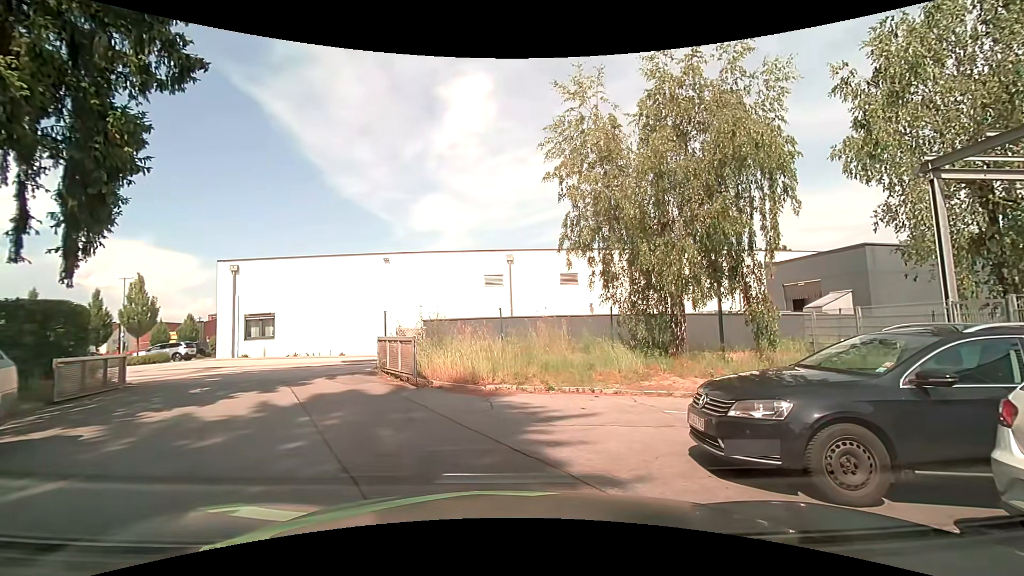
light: Day
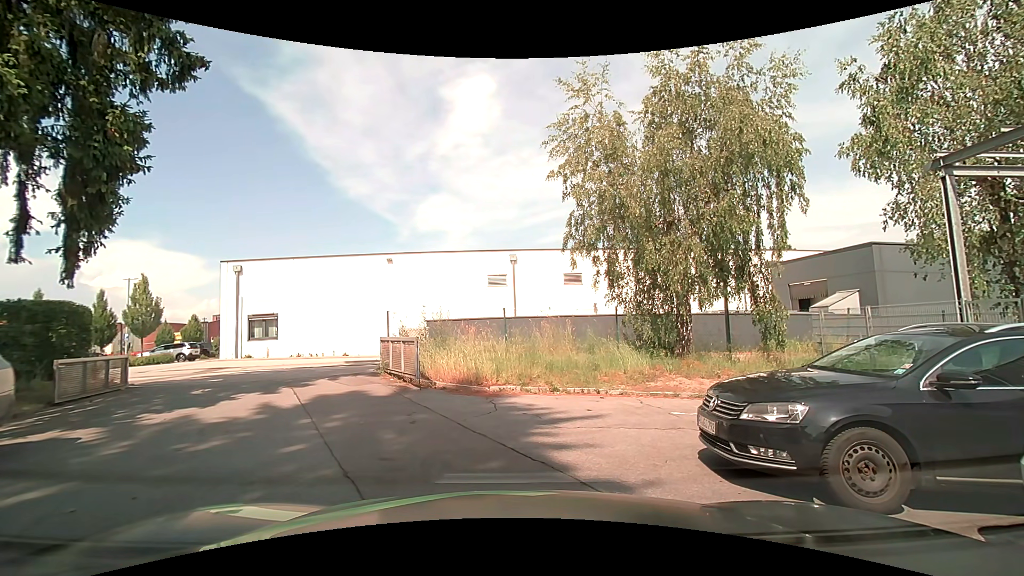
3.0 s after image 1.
(0.0, +0.2) m; 0°
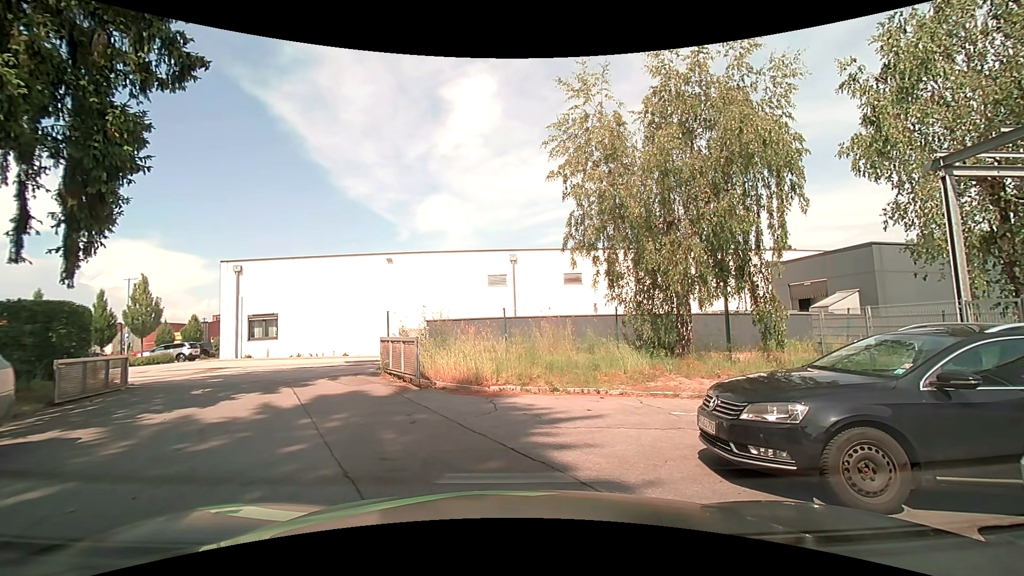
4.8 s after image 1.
(0.0, 0.0) m; 0°
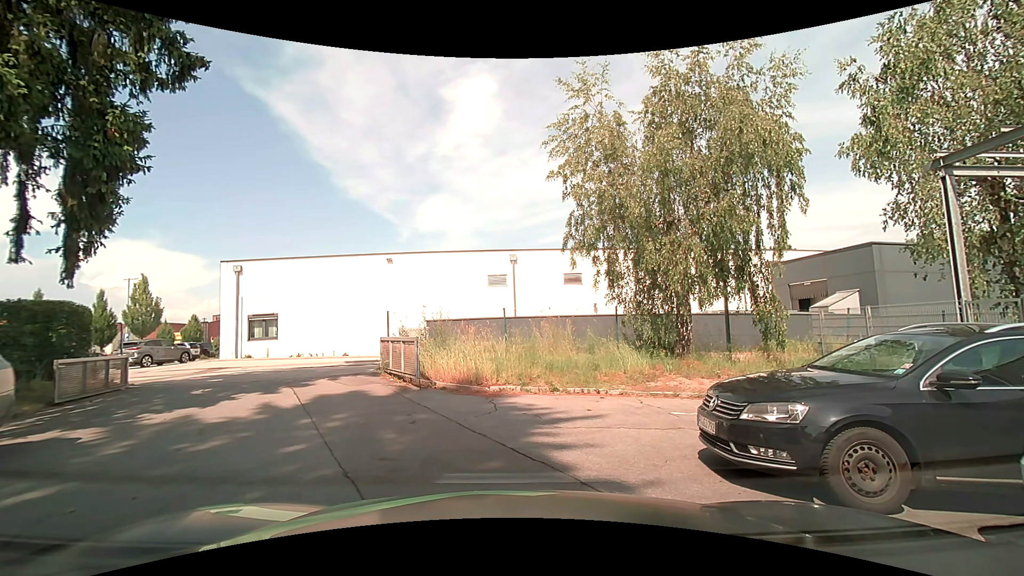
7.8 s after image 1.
(0.0, 0.0) m; 0°
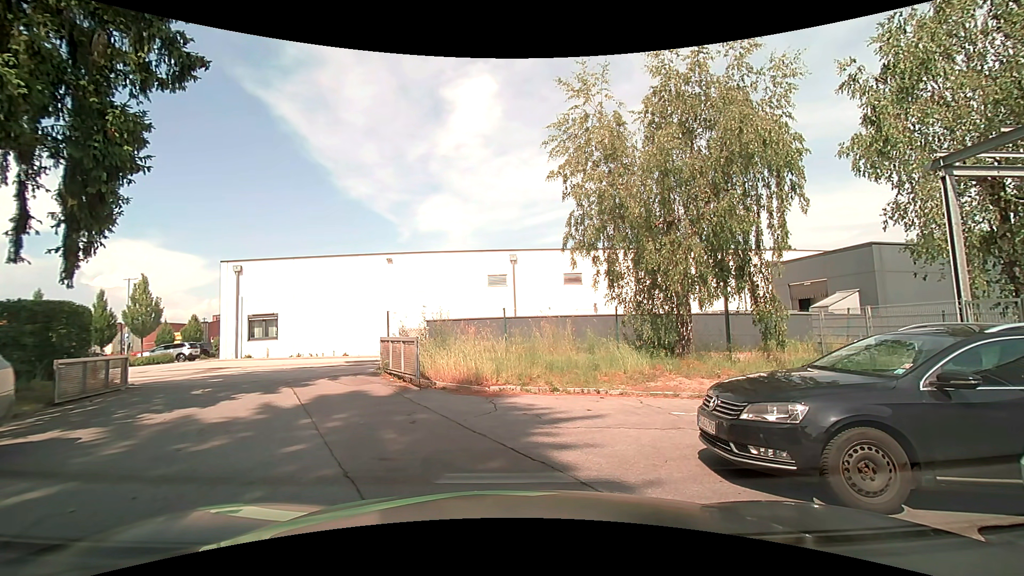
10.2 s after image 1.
(0.0, 0.0) m; 0°
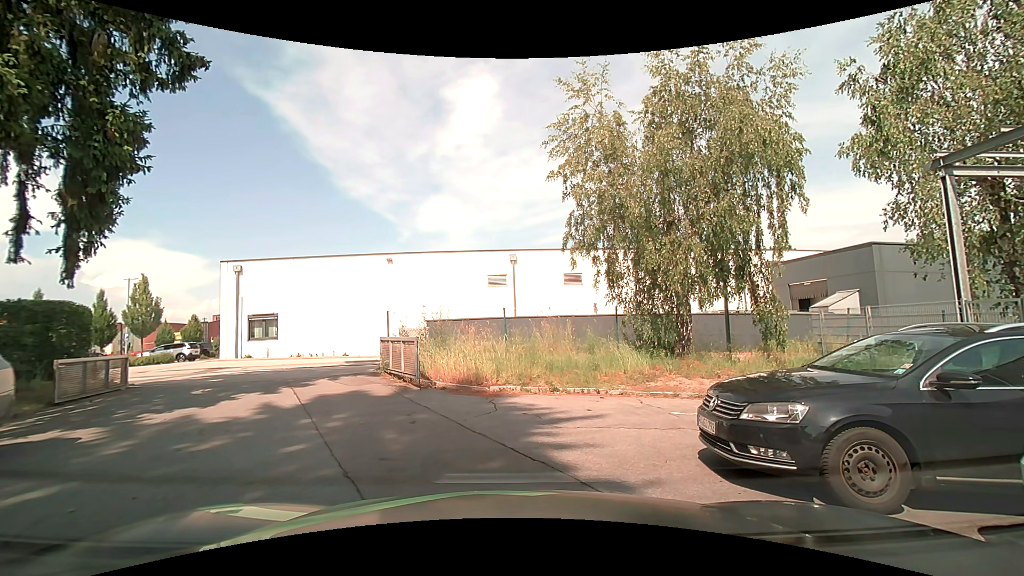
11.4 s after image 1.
(0.0, 0.0) m; 0°
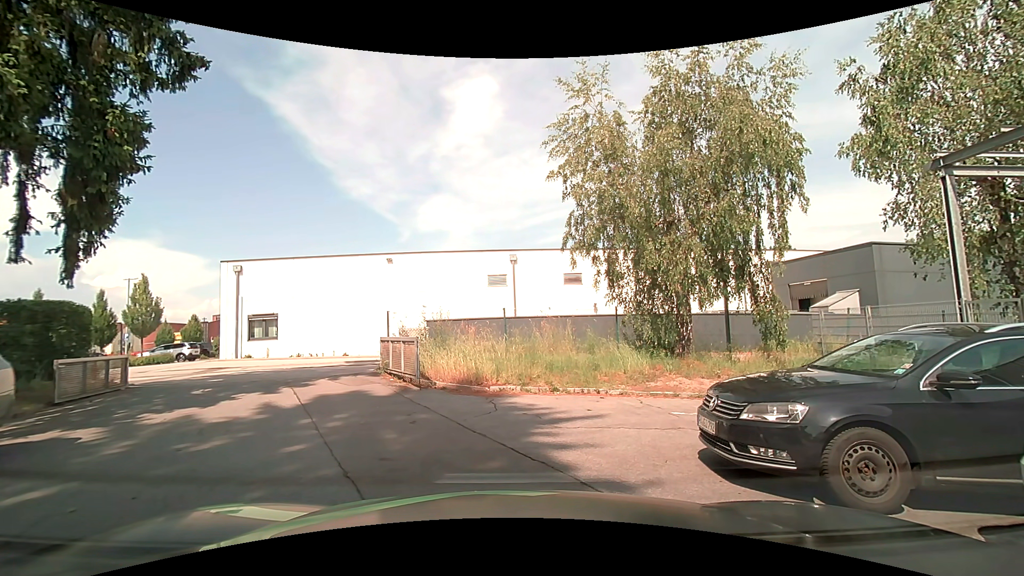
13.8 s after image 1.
(0.0, 0.0) m; 0°
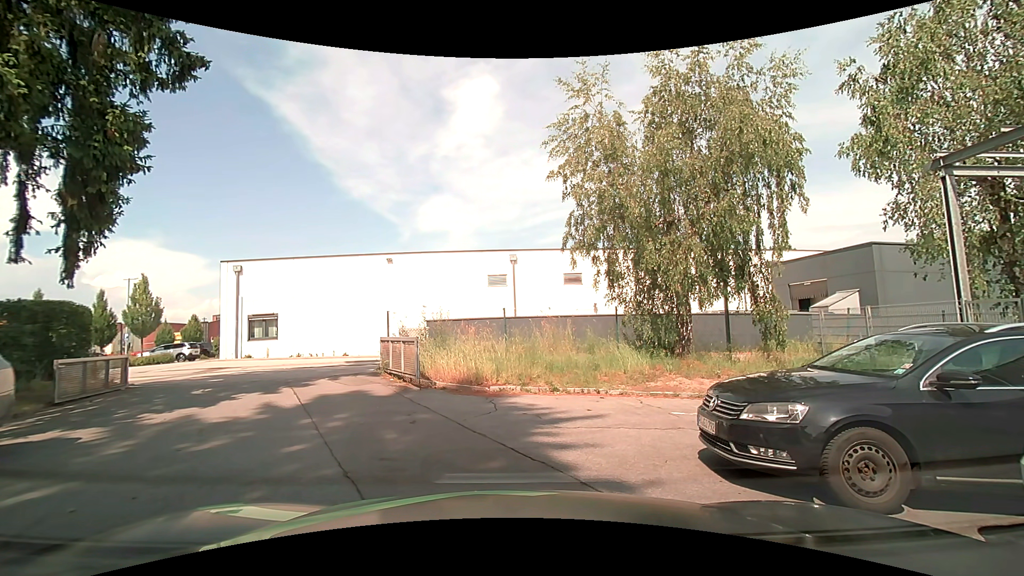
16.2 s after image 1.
(0.0, 0.0) m; 0°
